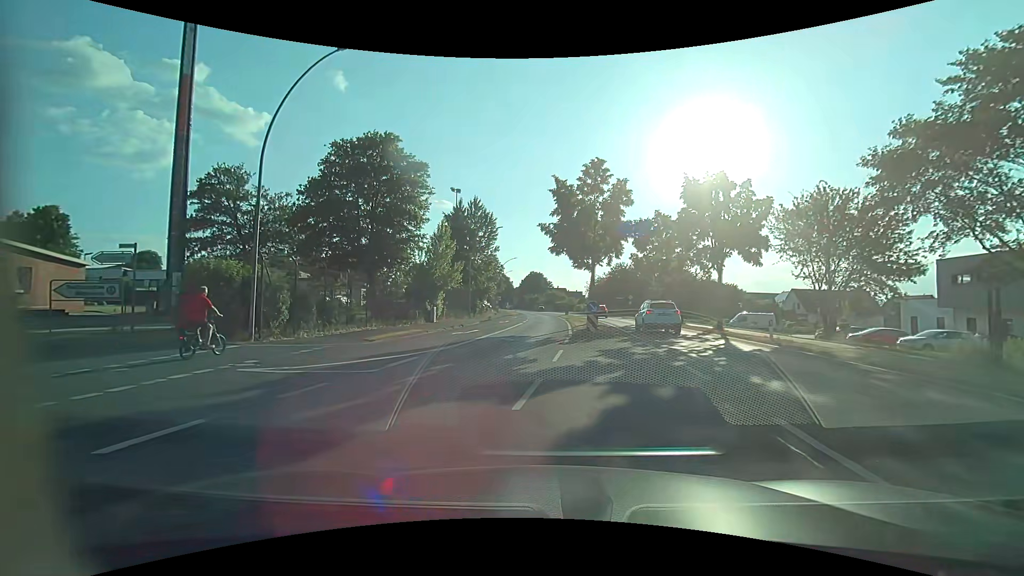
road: primary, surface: asphalt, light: Day
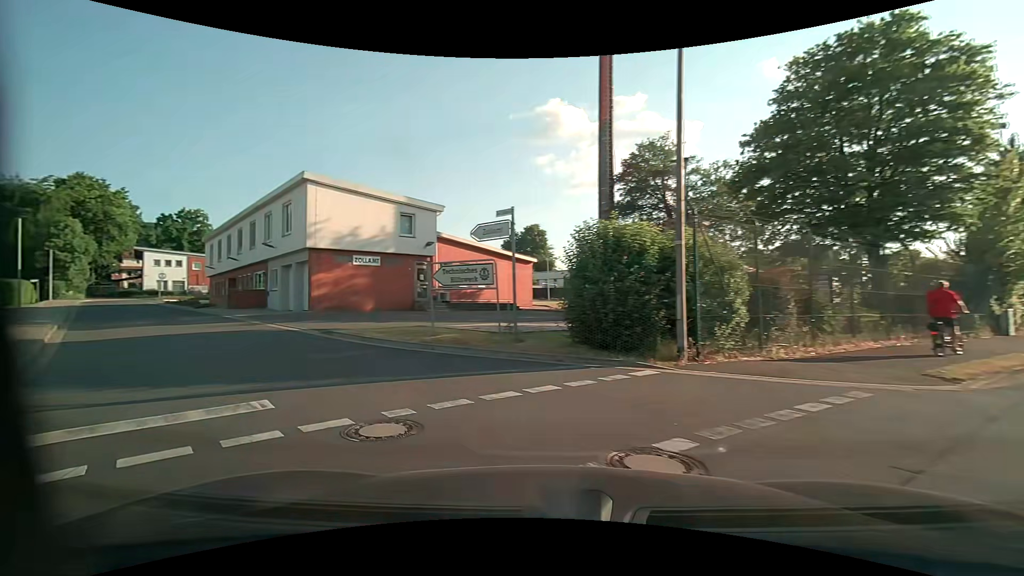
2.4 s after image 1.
(-3.5, +9.1) m; -47°
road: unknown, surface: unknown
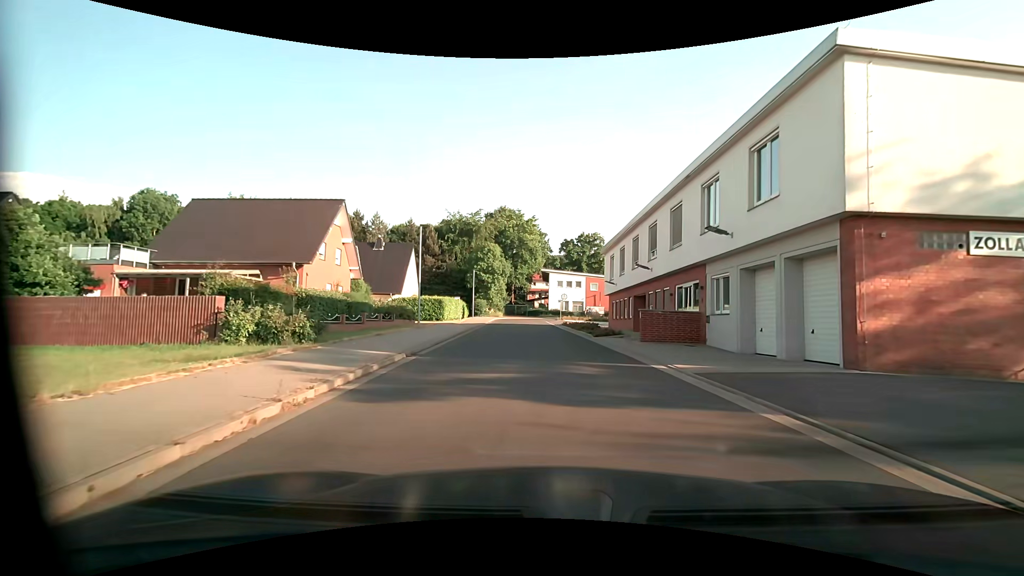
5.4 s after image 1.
(-8.8, +13.7) m; -42°
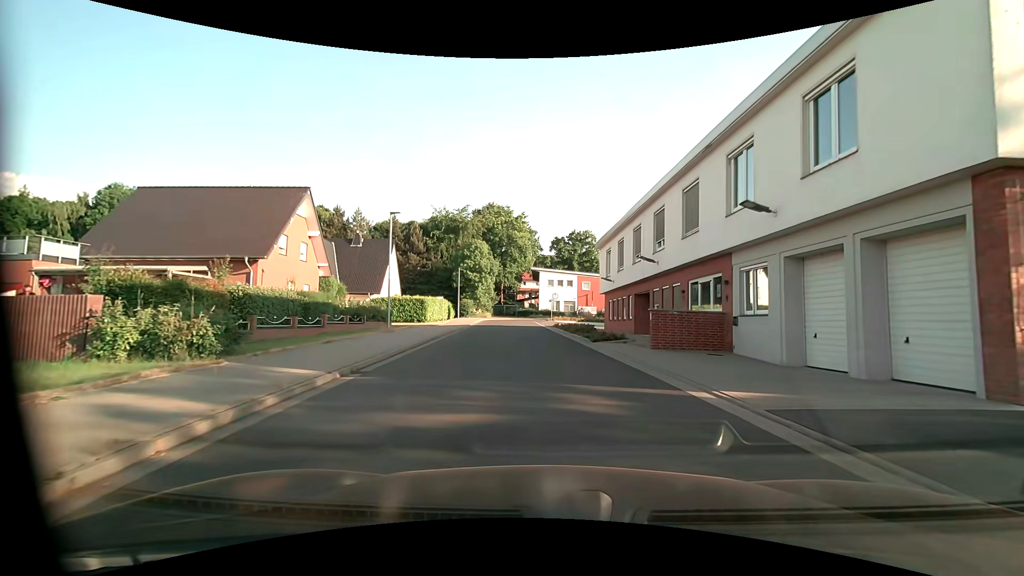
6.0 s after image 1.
(0.0, +3.9) m; +1°
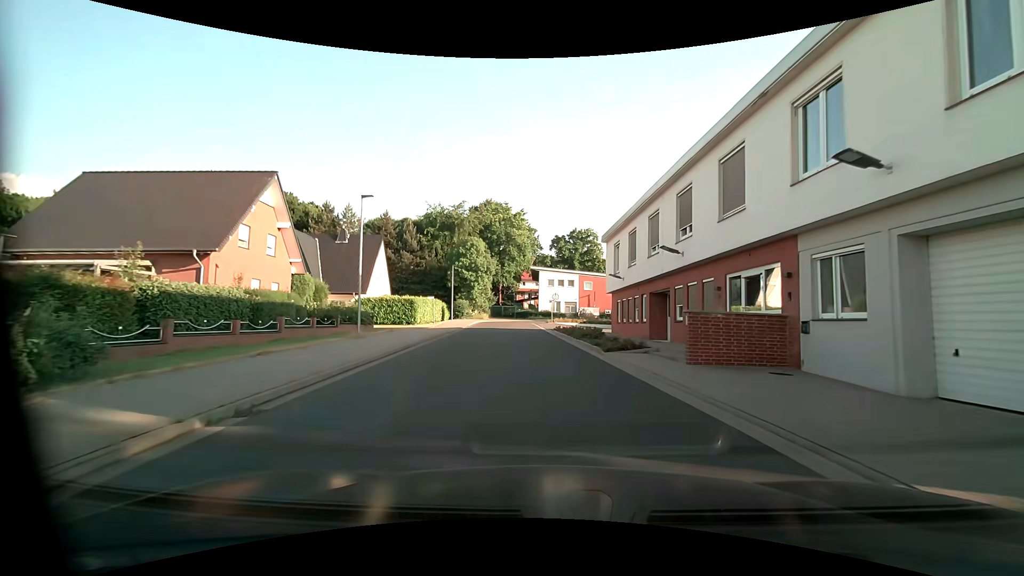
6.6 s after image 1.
(0.0, +4.1) m; 0°
